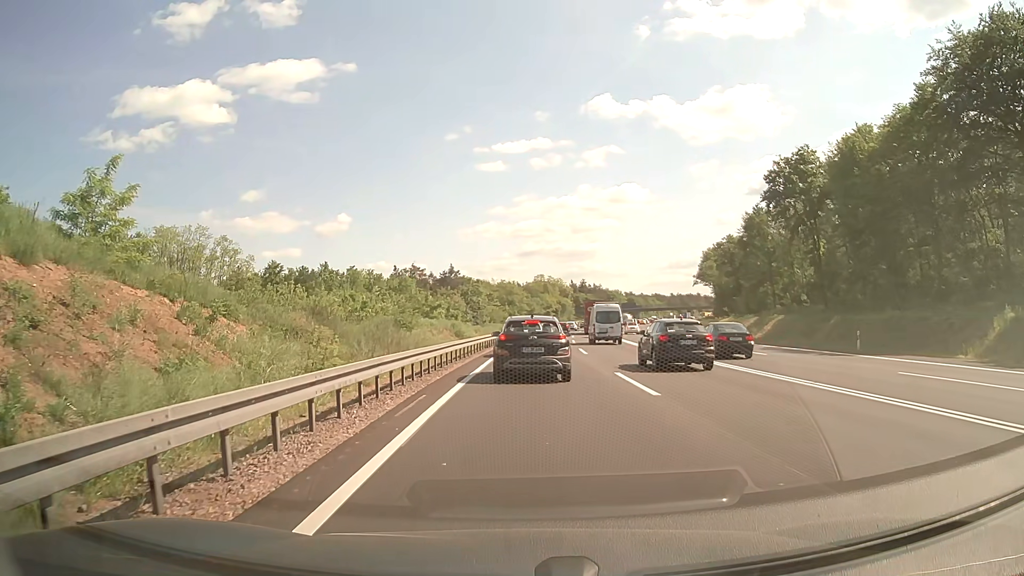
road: motorway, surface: asphalt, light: Day
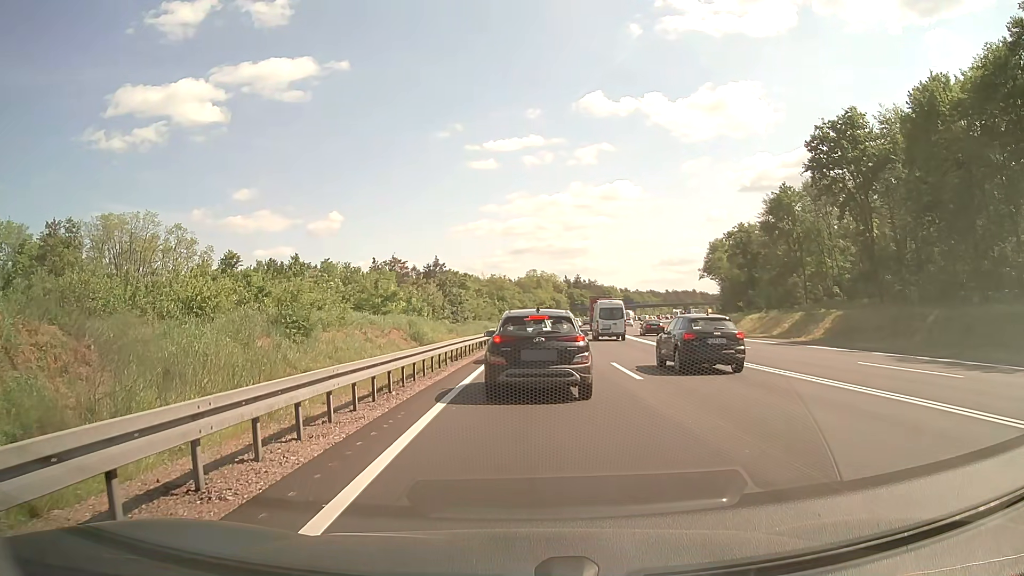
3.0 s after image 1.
(+0.1, +15.0) m; +1°
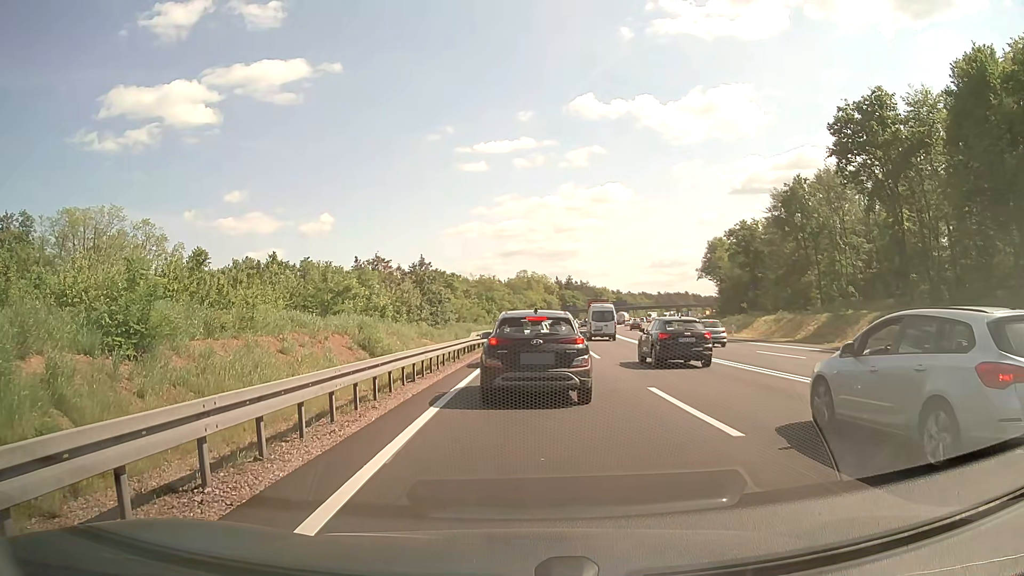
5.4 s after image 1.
(+0.1, +7.7) m; +1°
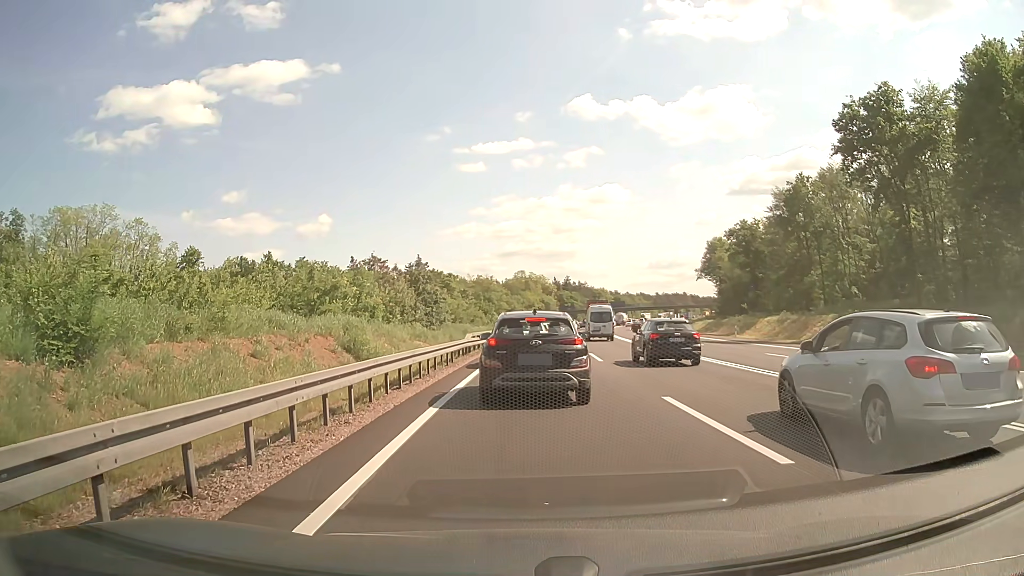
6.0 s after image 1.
(0.0, +1.6) m; 0°
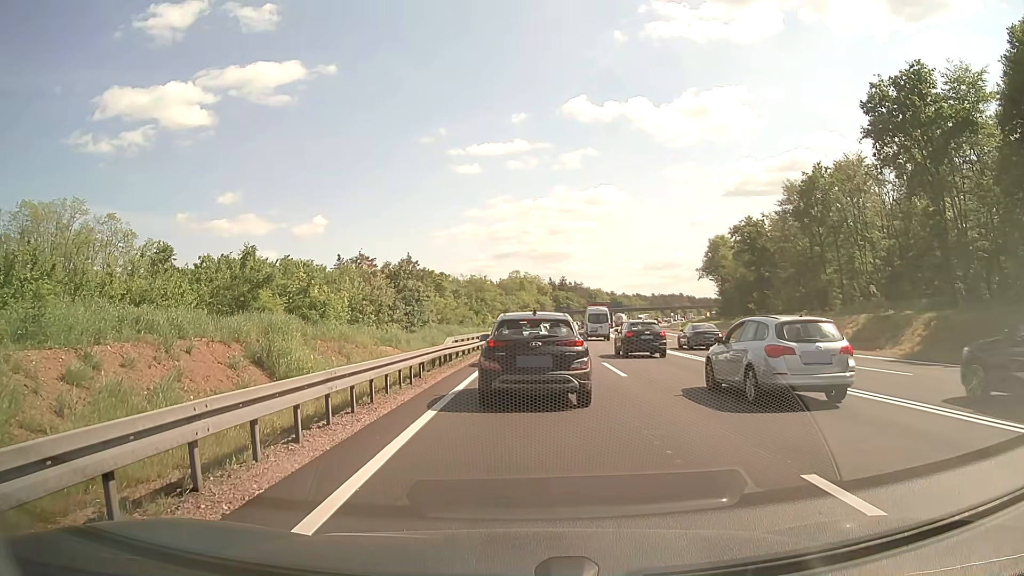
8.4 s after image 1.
(+0.1, +6.6) m; +1°
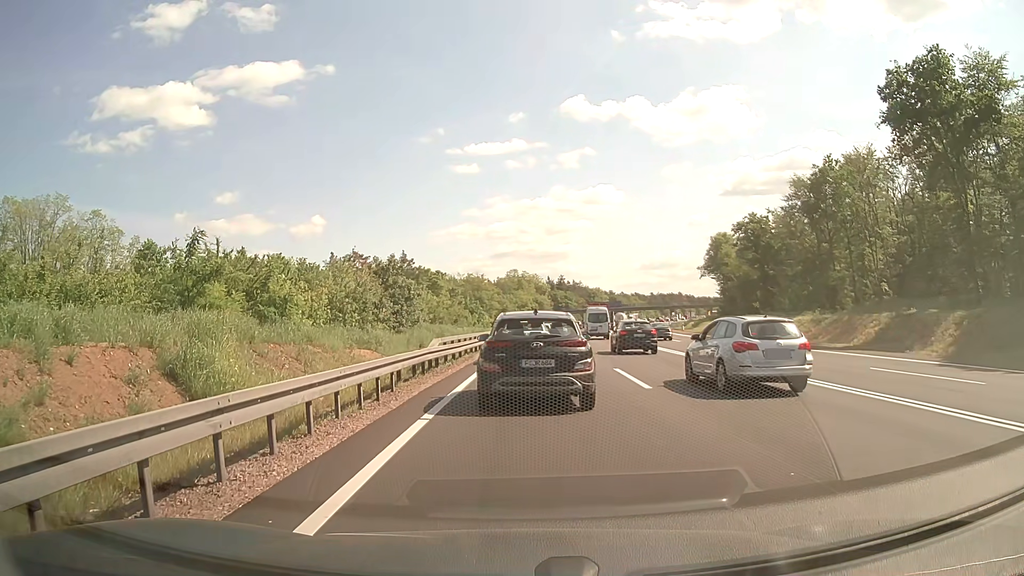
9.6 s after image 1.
(0.0, +3.6) m; 0°
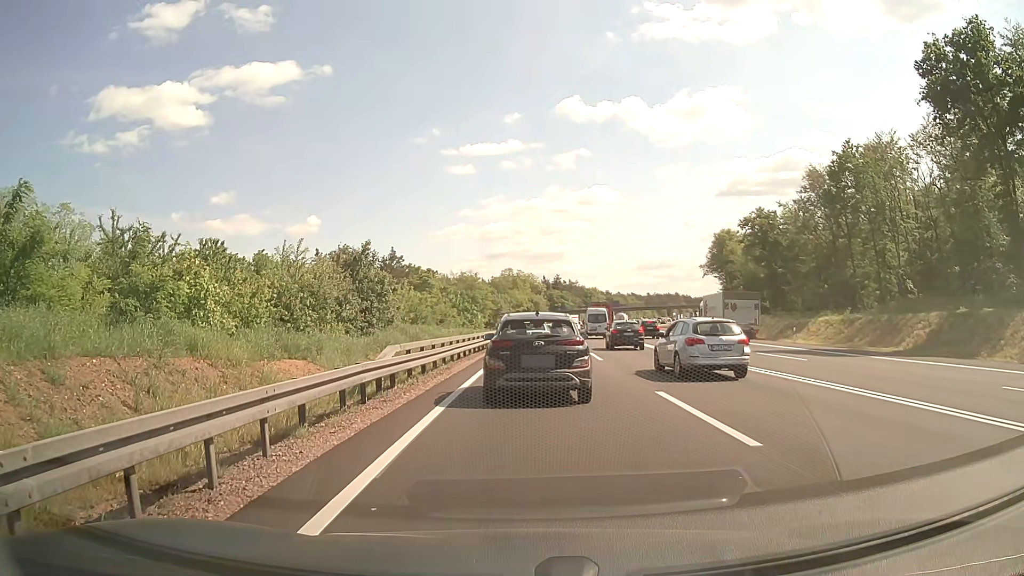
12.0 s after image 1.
(+0.1, +6.9) m; 0°
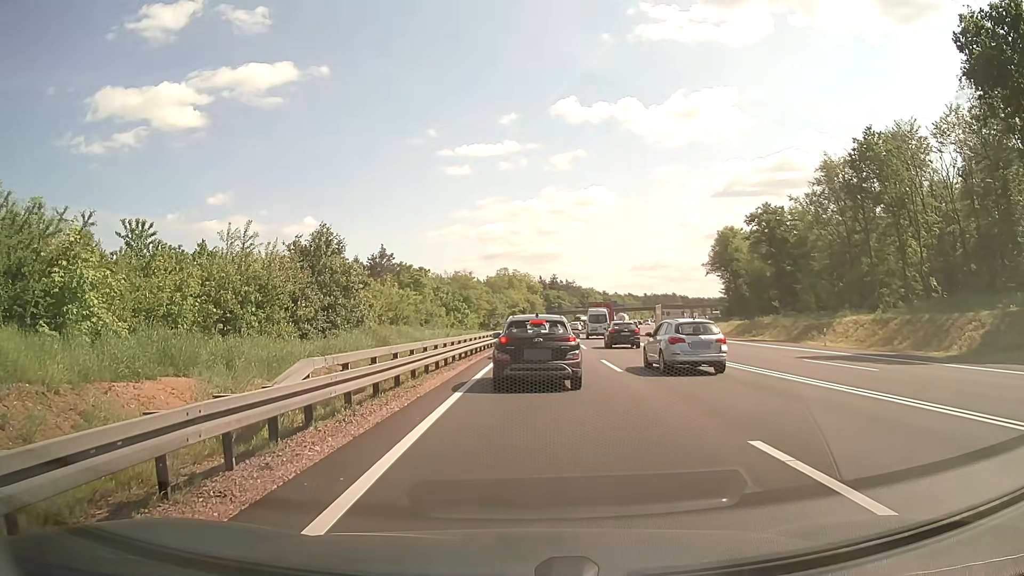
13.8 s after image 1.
(+0.1, +5.9) m; +1°
(0, +10) (0, +20) (+1, +30) (+1, +40) (+2, +50) (+3, +60) (+4, +70) (+5, +80) (+6, +90) (+7, +100) m
